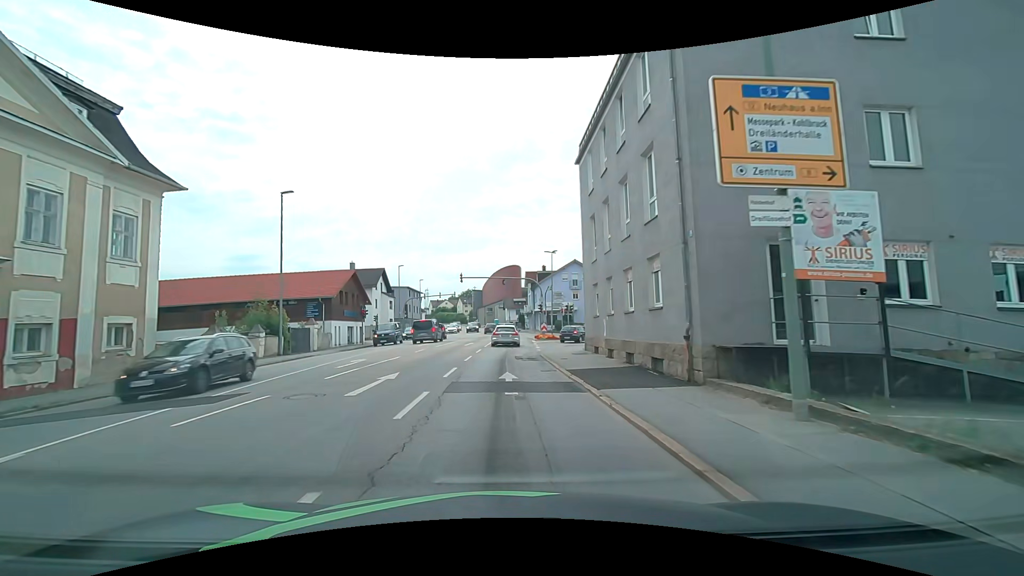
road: tertiary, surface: asphalt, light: Day
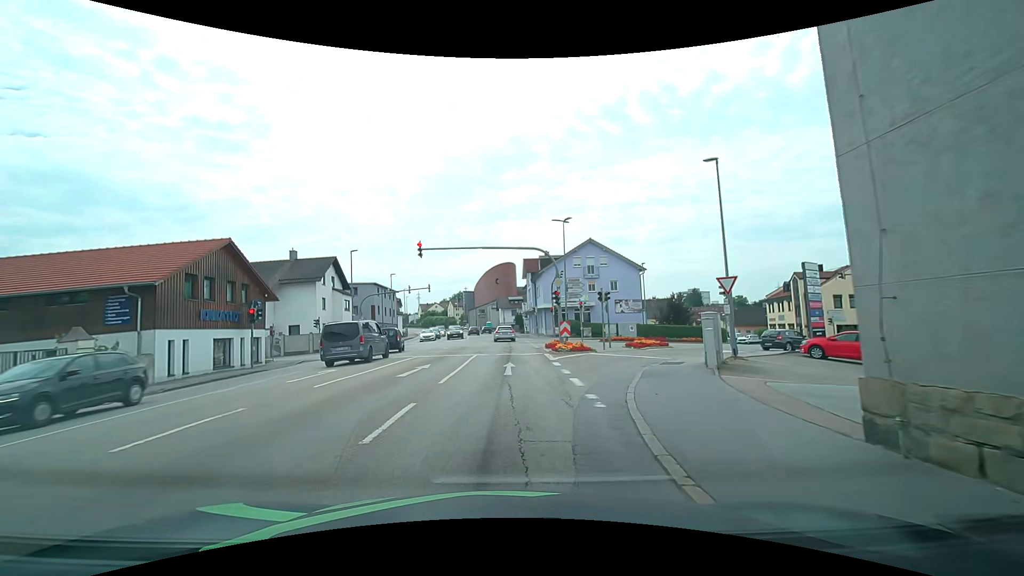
(0.0, +19.1) m; -1°
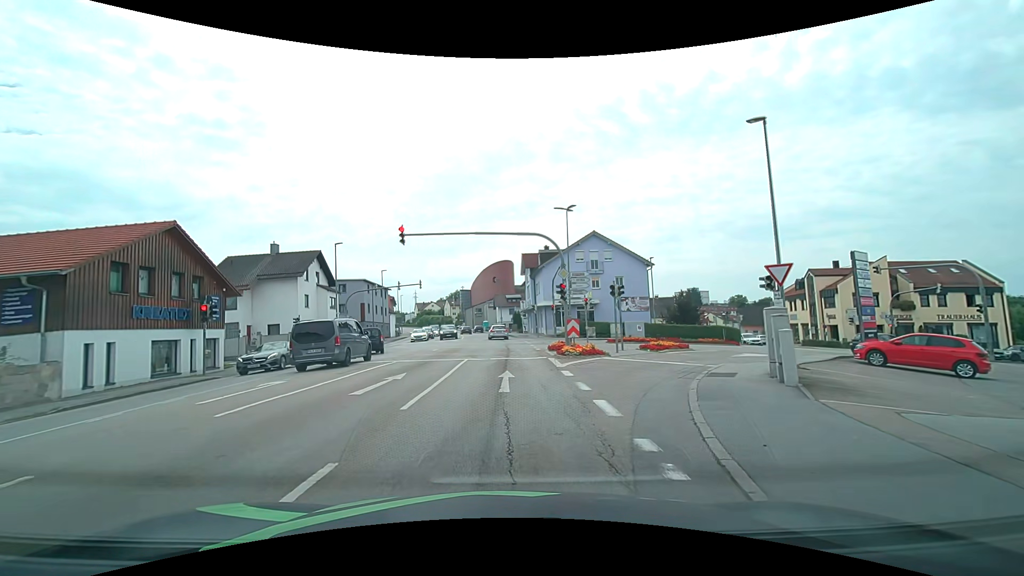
(+0.1, +3.9) m; +1°
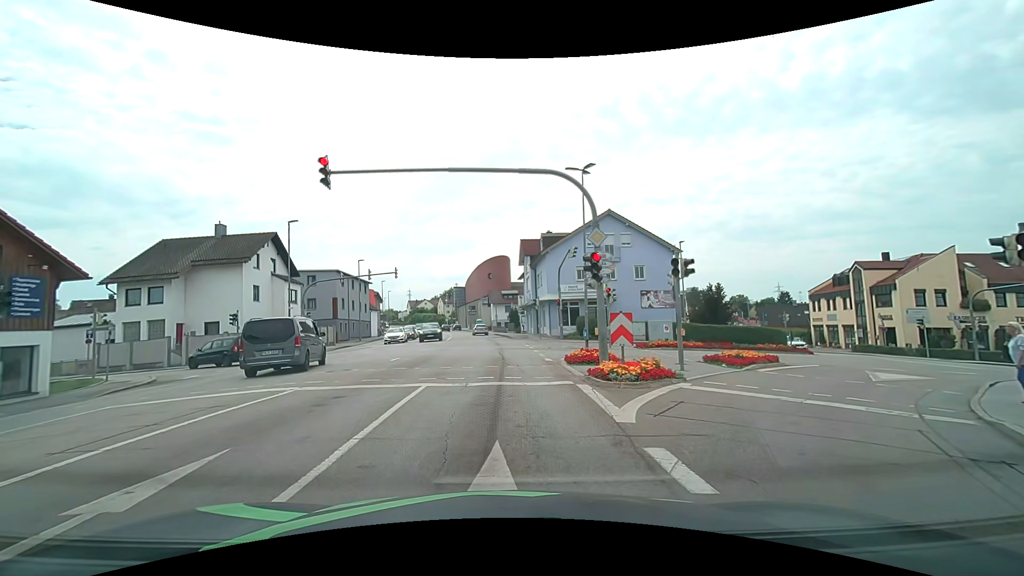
(0.0, +9.2) m; 0°
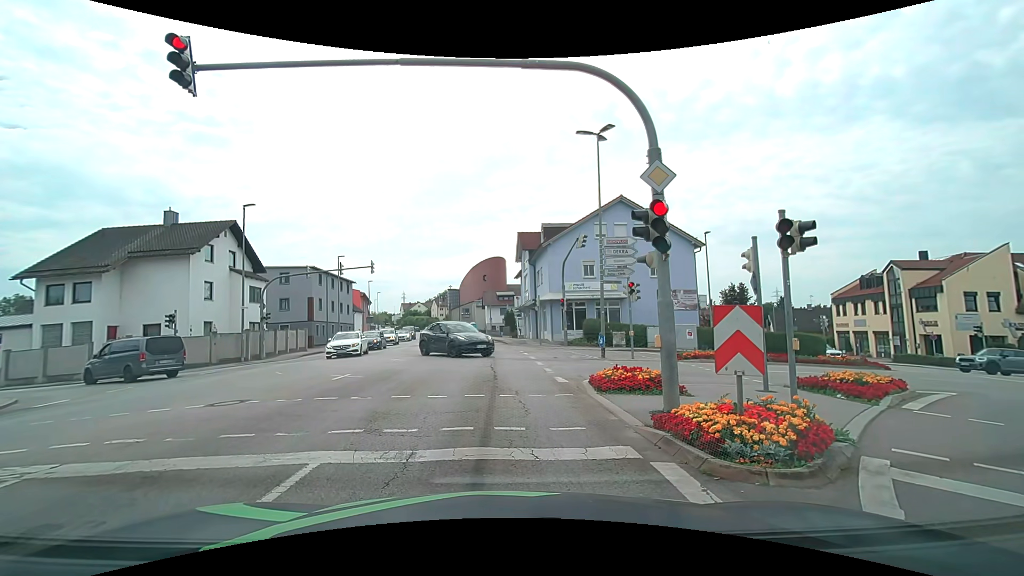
(0.0, +5.6) m; +1°
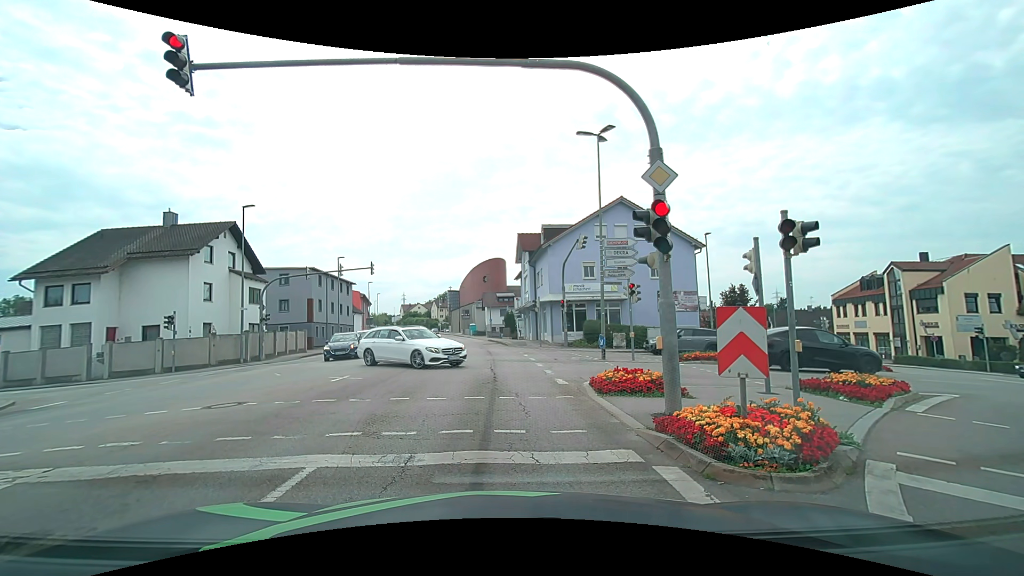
(0.0, +0.2) m; 0°
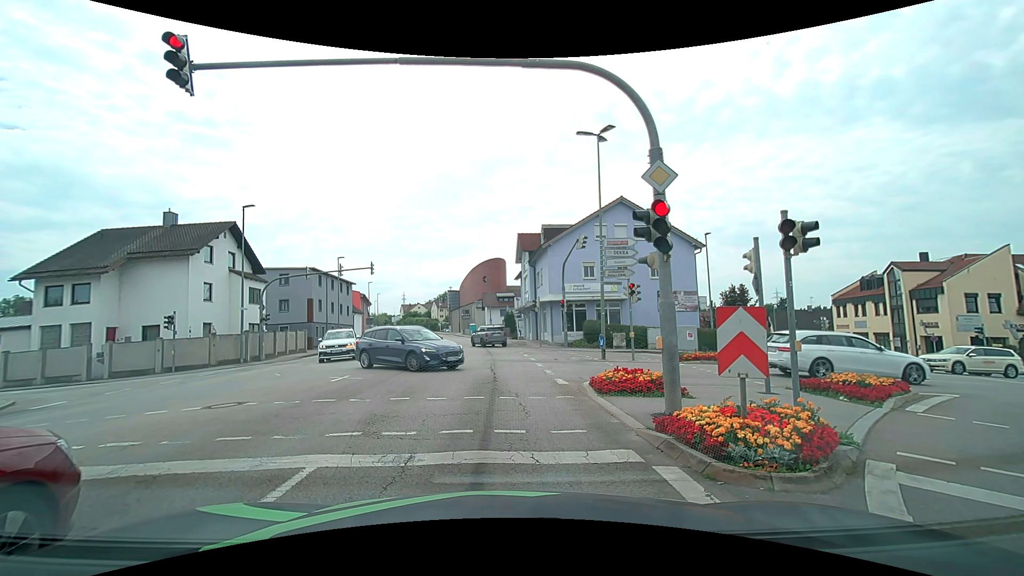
(0.0, 0.0) m; 0°
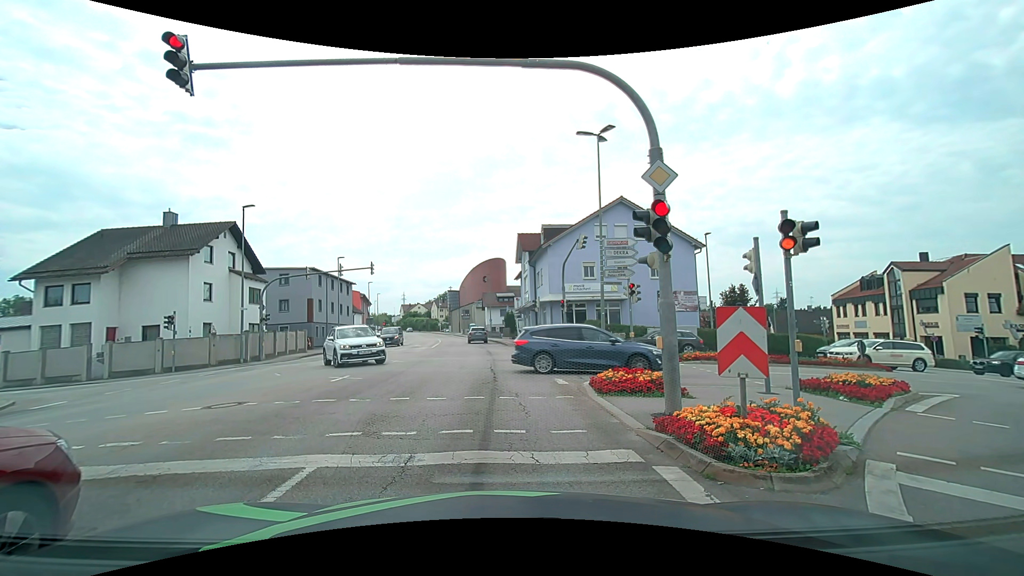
(0.0, 0.0) m; 0°
(0, +10) (-1, +20) (-1, +30) (-2, +40) (-3, +50) (-4, +60) (-6, +70) (-8, +79) (-10, +89) (-12, +99) m
